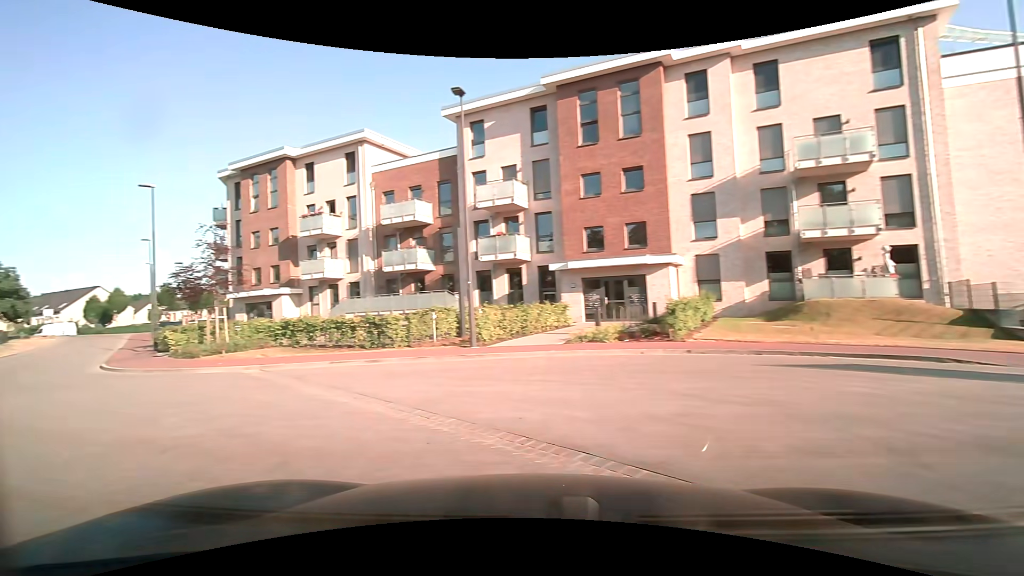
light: Day
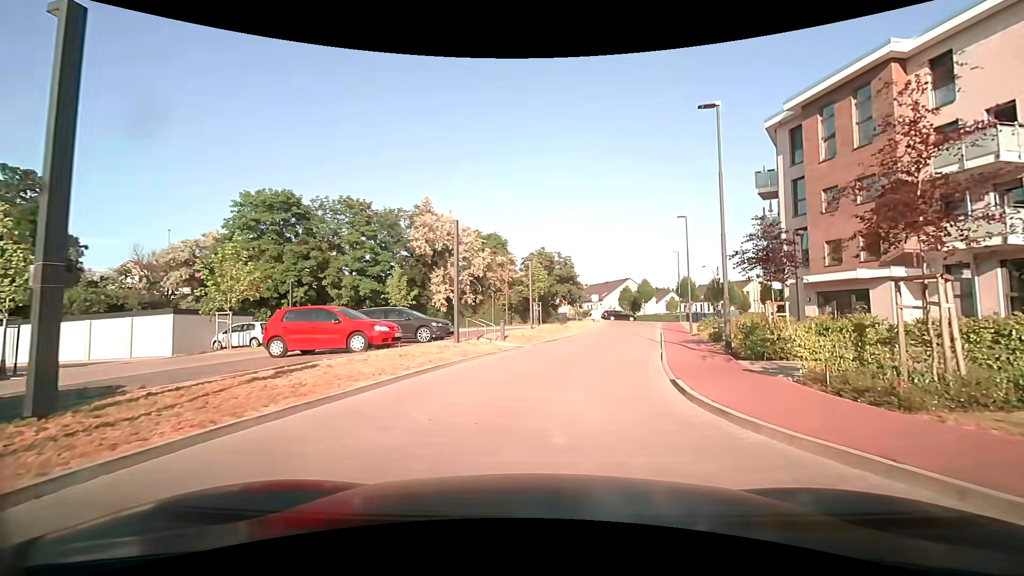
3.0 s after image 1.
(-8.2, +9.9) m; -55°
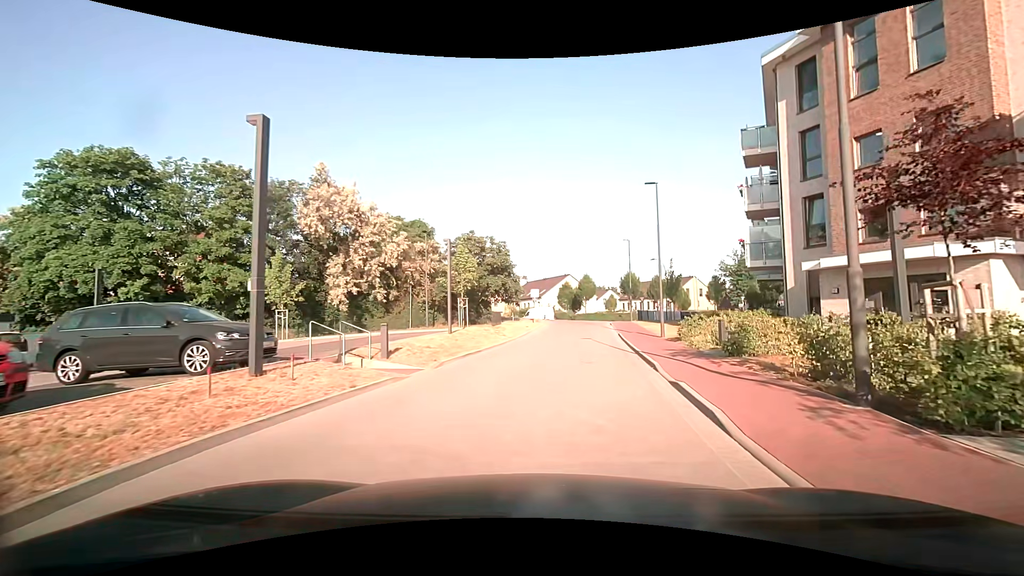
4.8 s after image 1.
(+0.6, +9.6) m; +7°
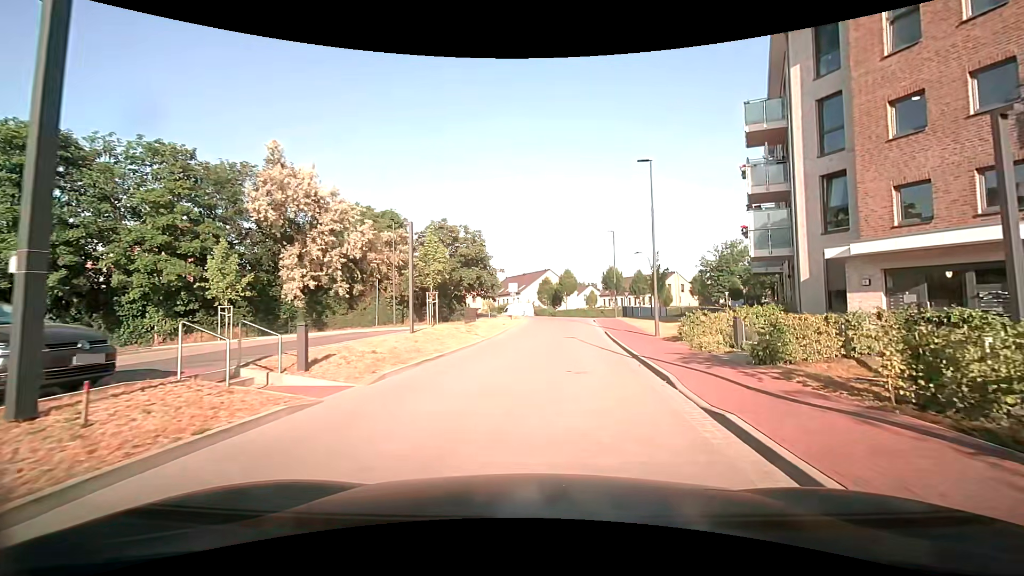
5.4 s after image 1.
(+0.1, +3.5) m; +3°
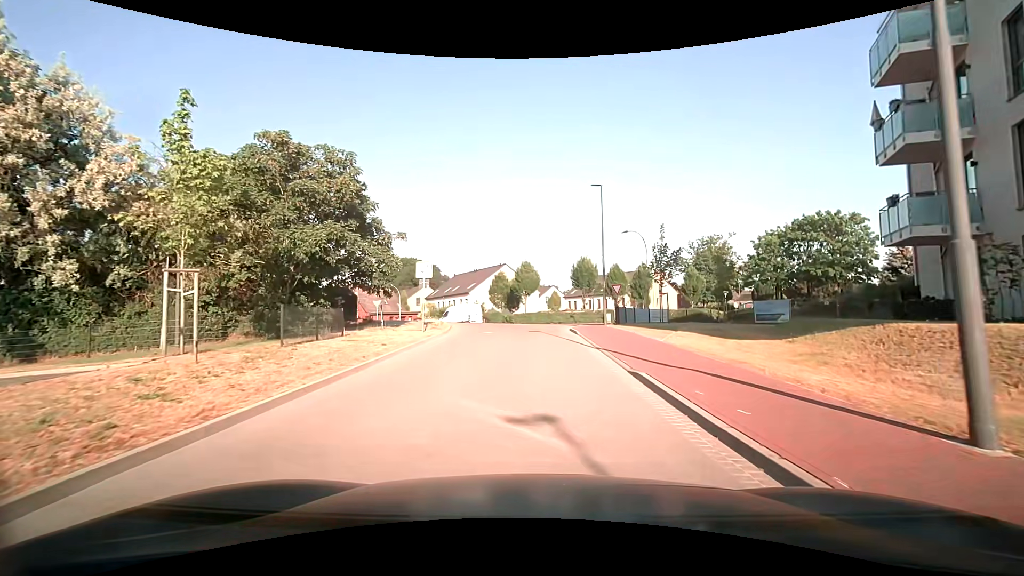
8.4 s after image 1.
(+1.3, +18.3) m; +6°
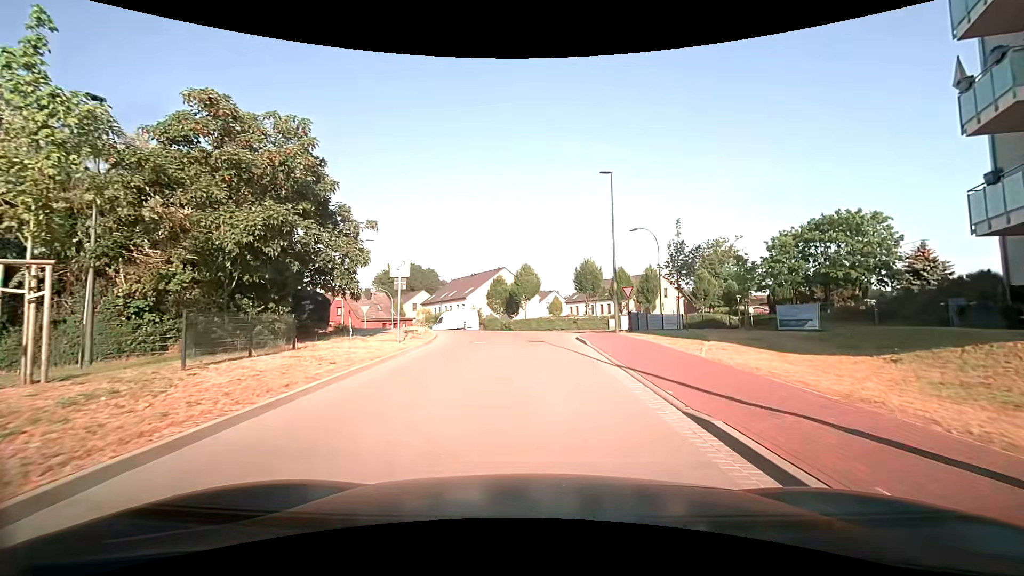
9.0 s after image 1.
(0.0, +3.7) m; -1°
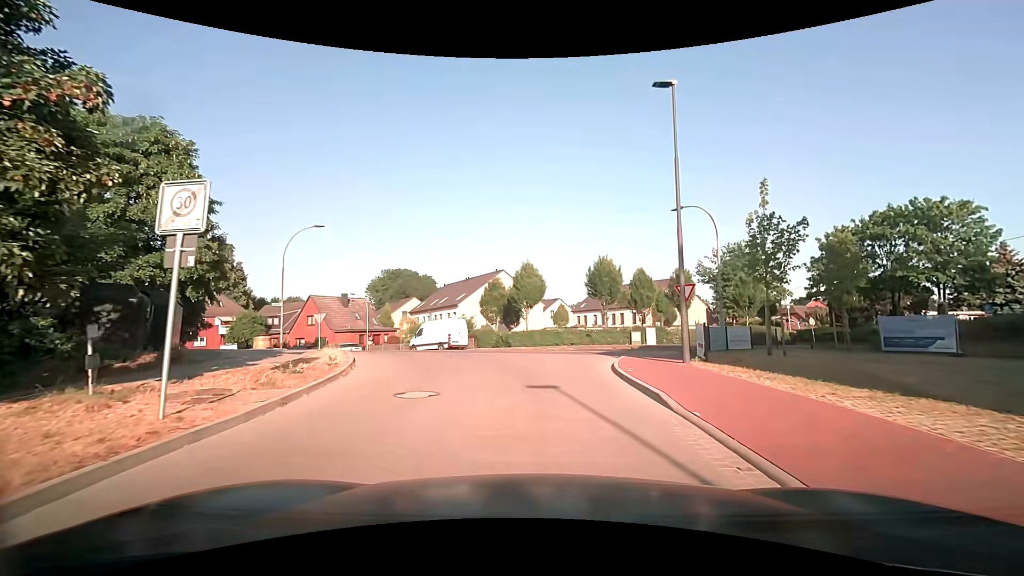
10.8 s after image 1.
(+0.1, +10.5) m; +1°
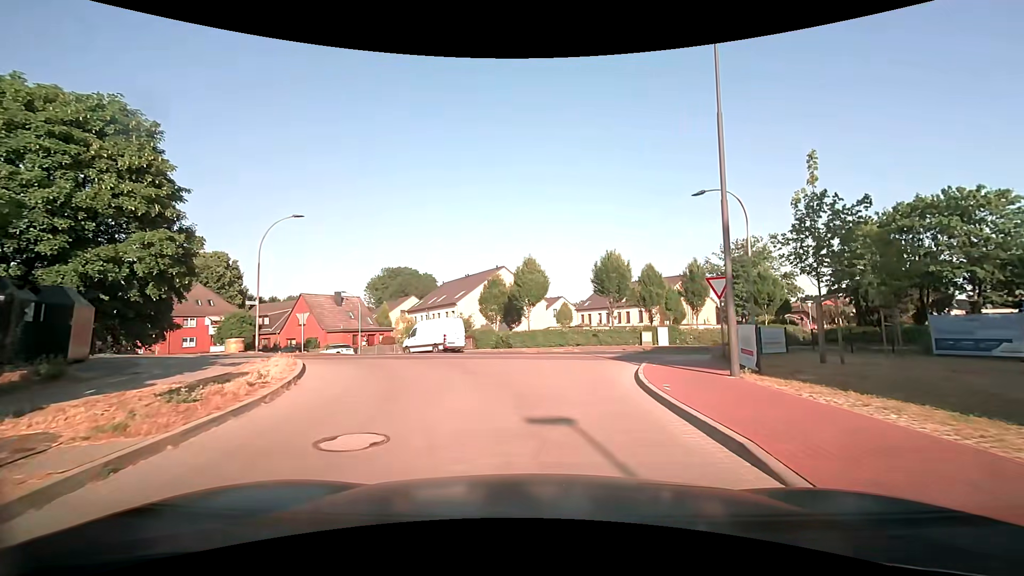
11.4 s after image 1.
(0.0, +3.0) m; -1°
(0, +10) (+1, +20) (+7, +28) (+16, +32) (+26, +34) (+36, +35) (+46, +35) (+55, +31) (+63, +25) (+70, +18) m
